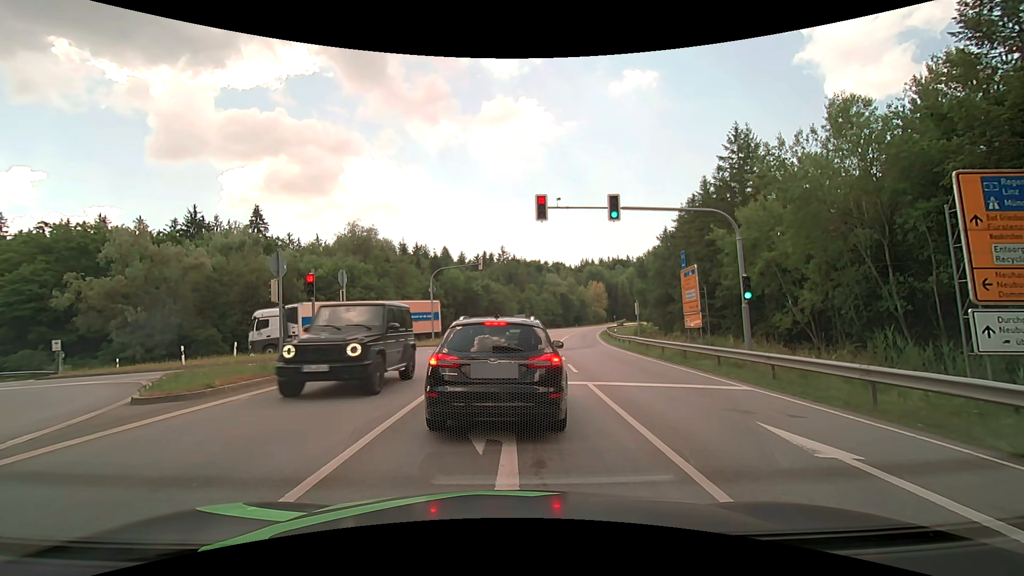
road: secondary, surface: asphalt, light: Day
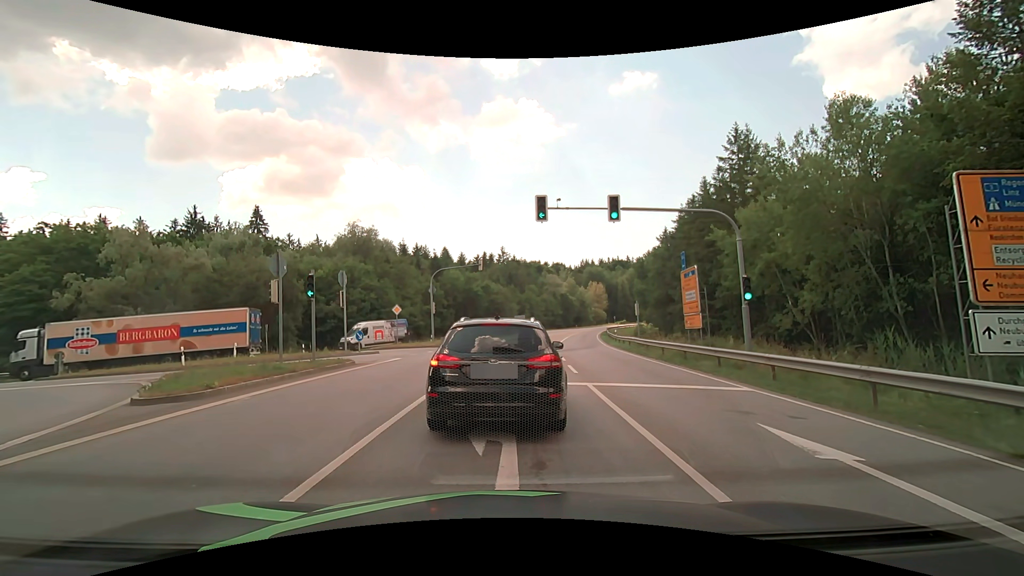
(0.0, 0.0) m; 0°
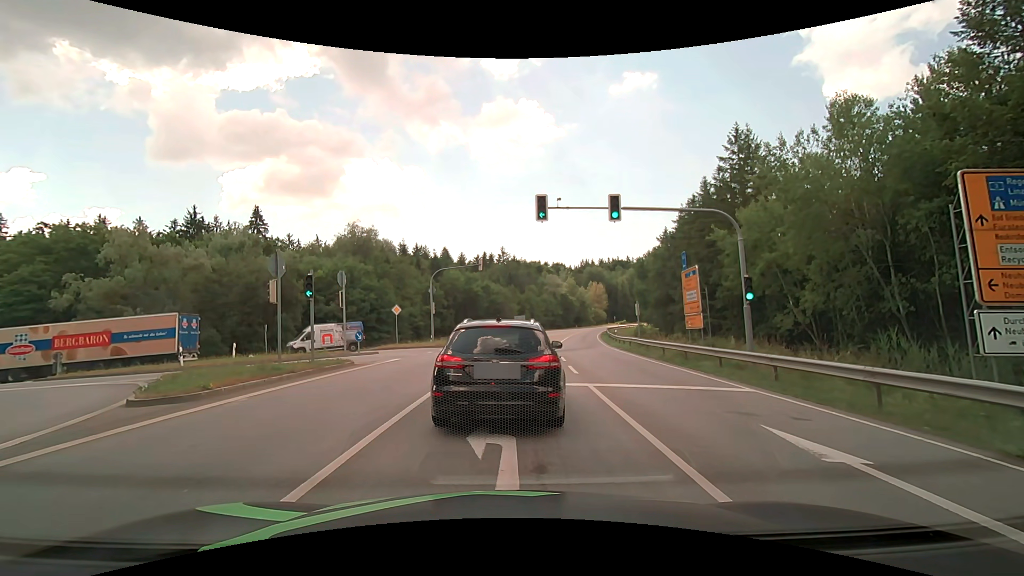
(0.0, +0.1) m; 0°
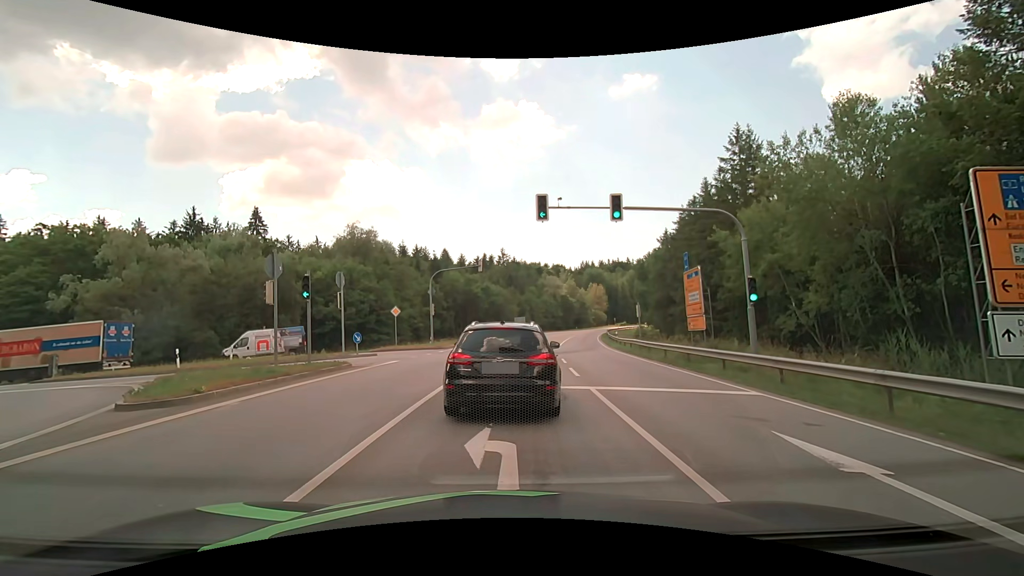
(0.0, +0.3) m; 0°
